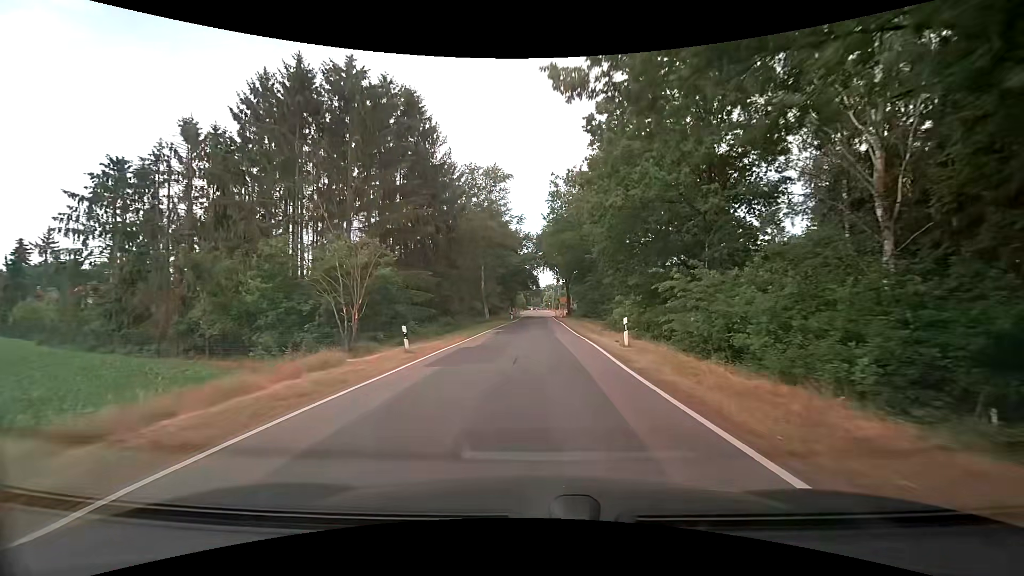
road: tertiary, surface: asphalt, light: Day
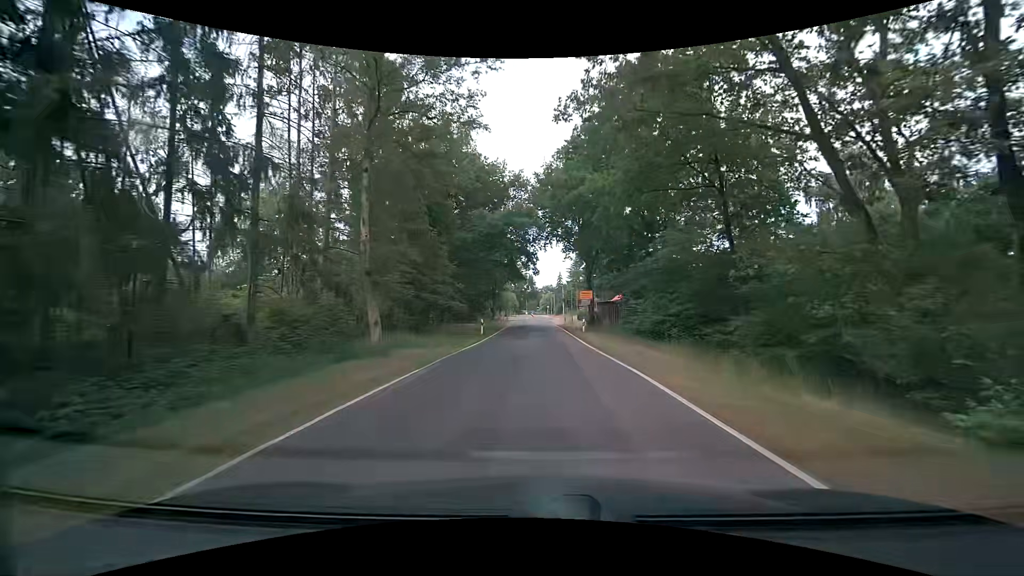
(-0.1, +35.0) m; +1°
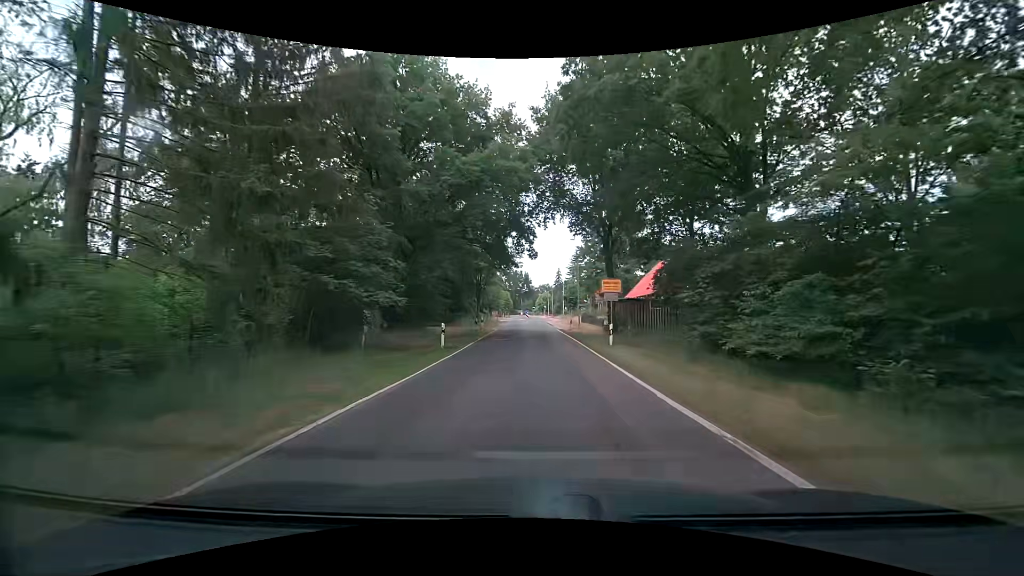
(0.0, +13.2) m; +1°
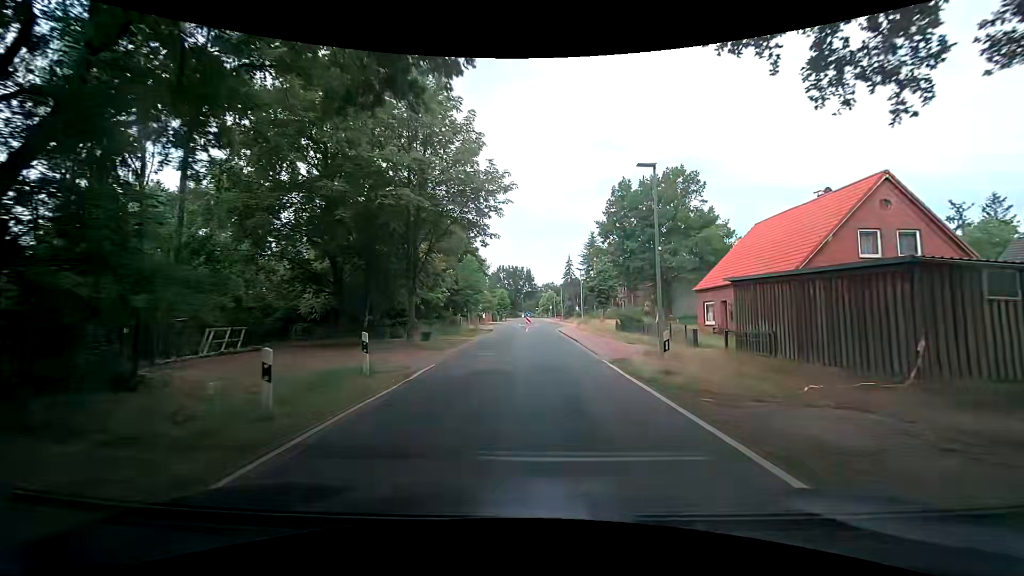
(-0.3, +26.9) m; -2°
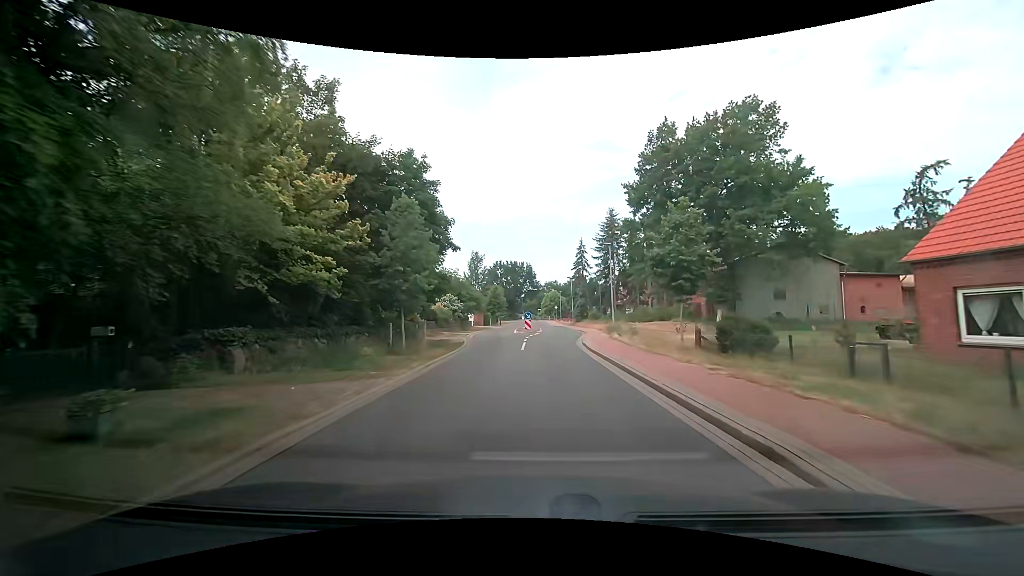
(+0.2, +20.2) m; 0°
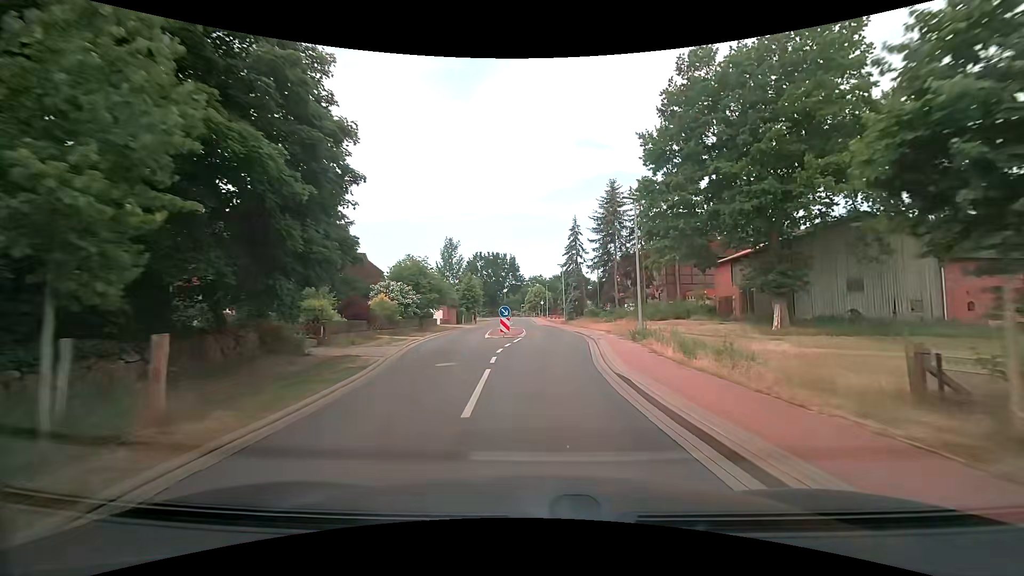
(+0.2, +13.2) m; +2°
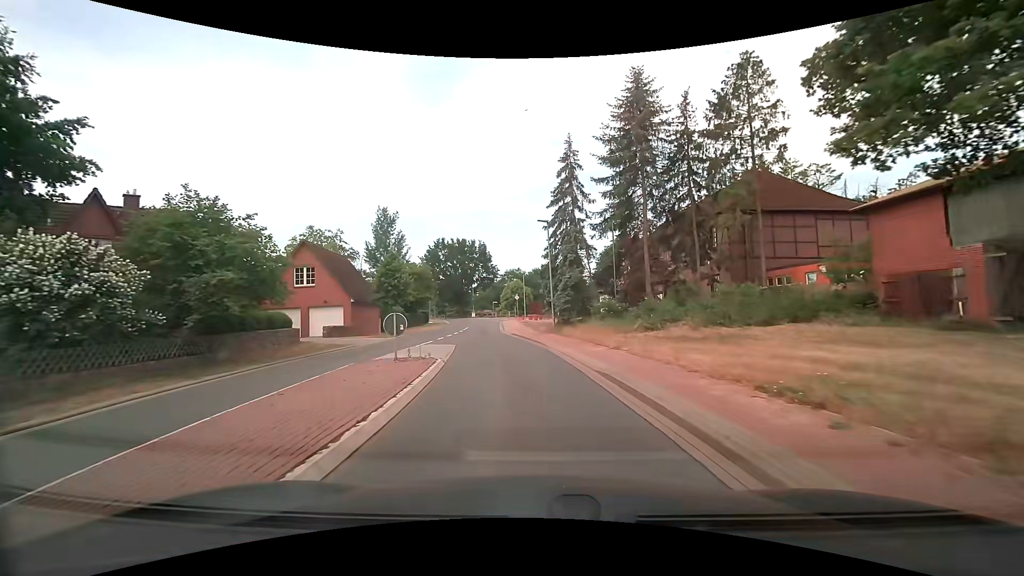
(+1.3, +24.9) m; +3°
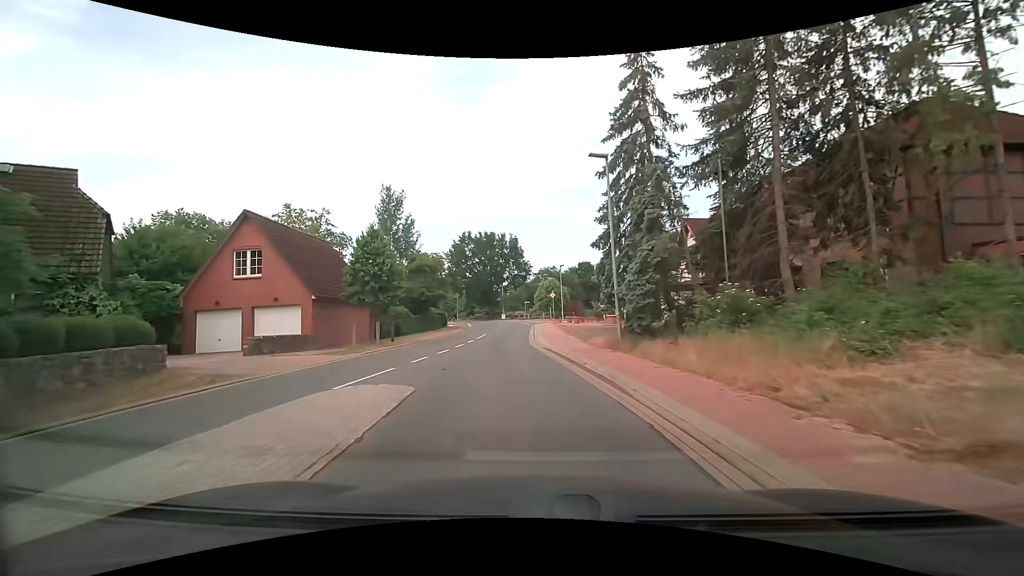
(-0.4, +11.8) m; -4°
(0, +10) (-1, +20) (-2, +30) (-2, +40) (-2, +50) (-3, +60) (-5, +70) (-7, +80) (-10, +89) (-13, +98) m
